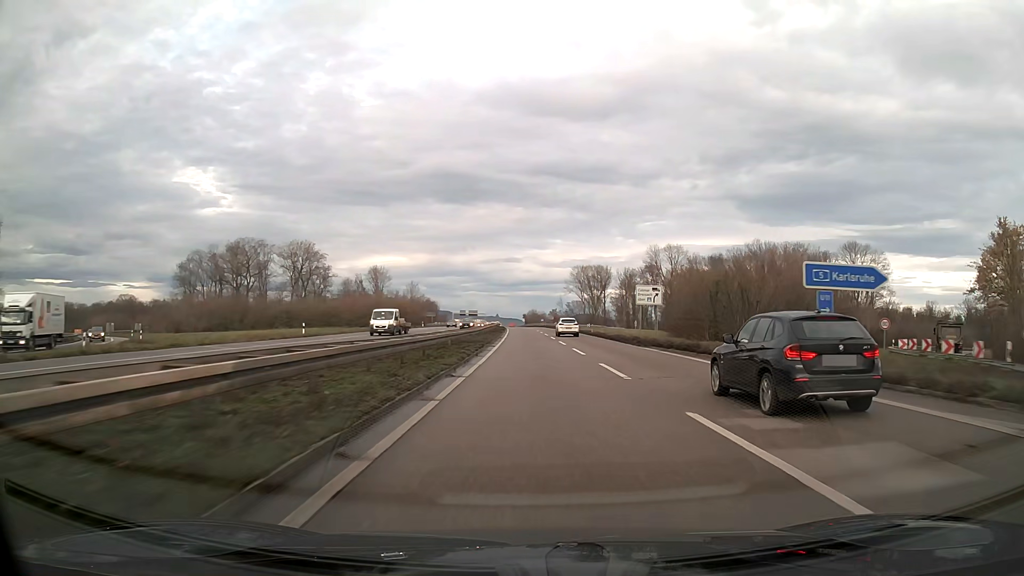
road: trunk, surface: asphalt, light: Day
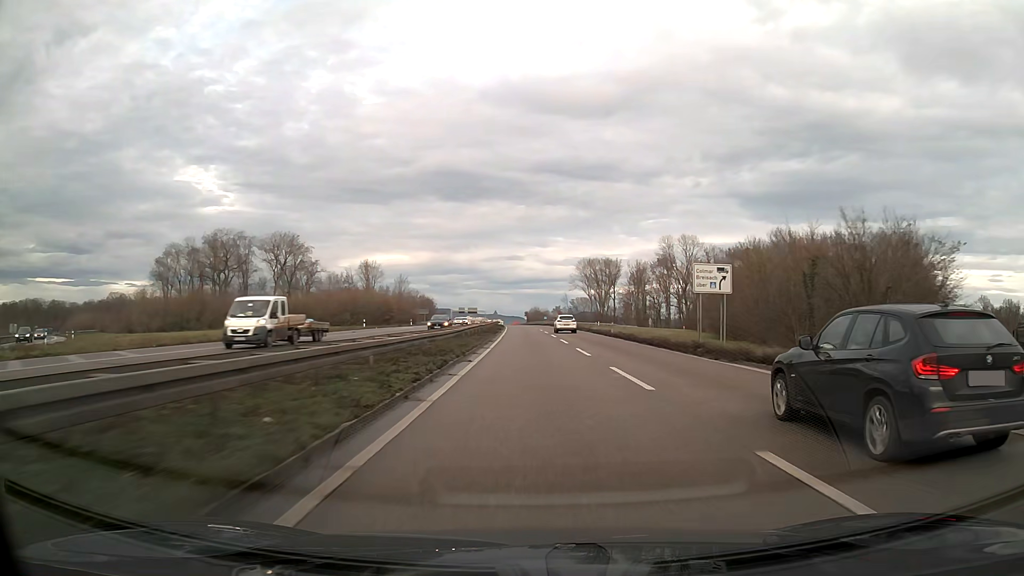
(0.0, +15.6) m; 0°
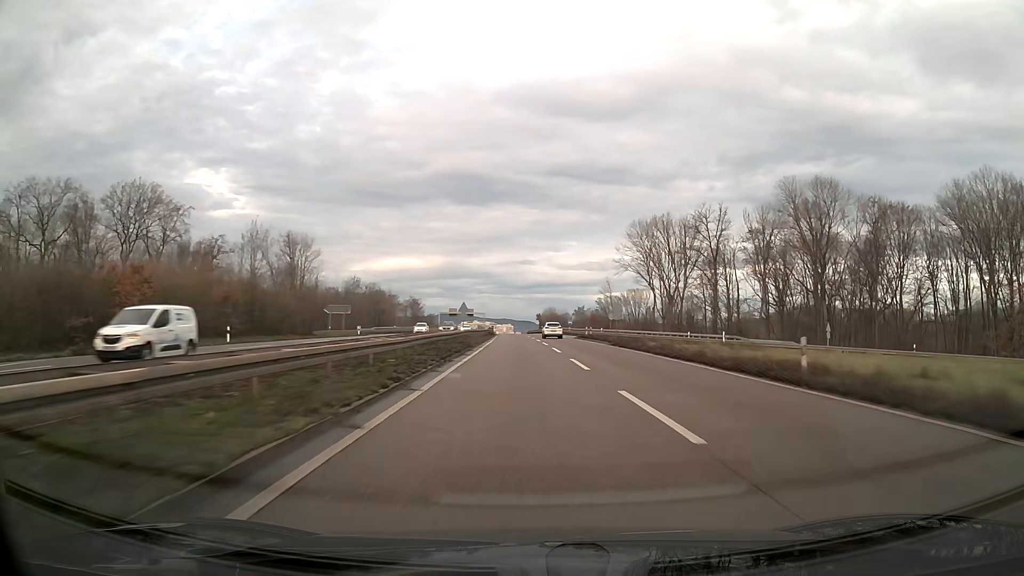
(-0.8, +78.2) m; -1°
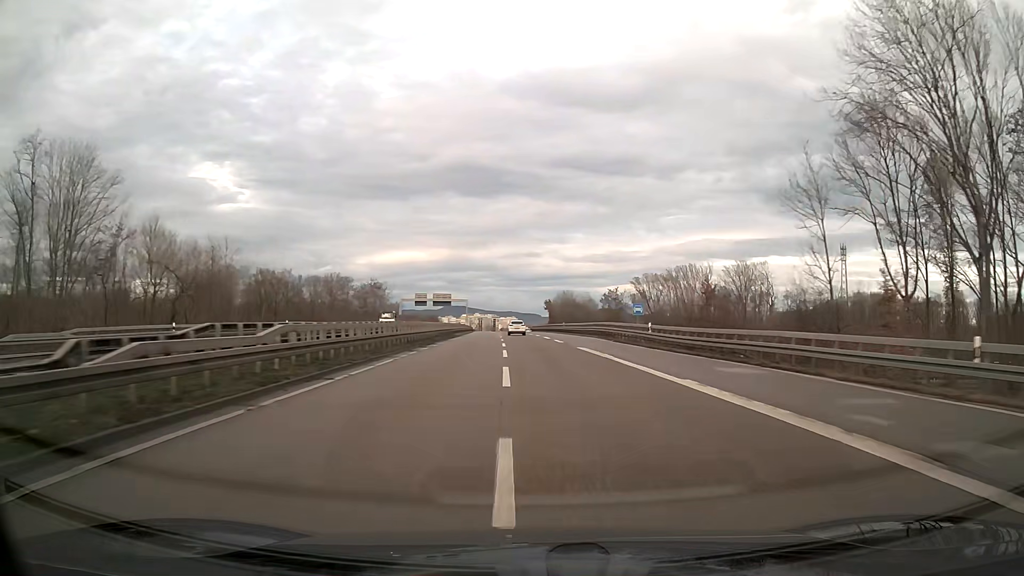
(-0.1, +78.8) m; -1°
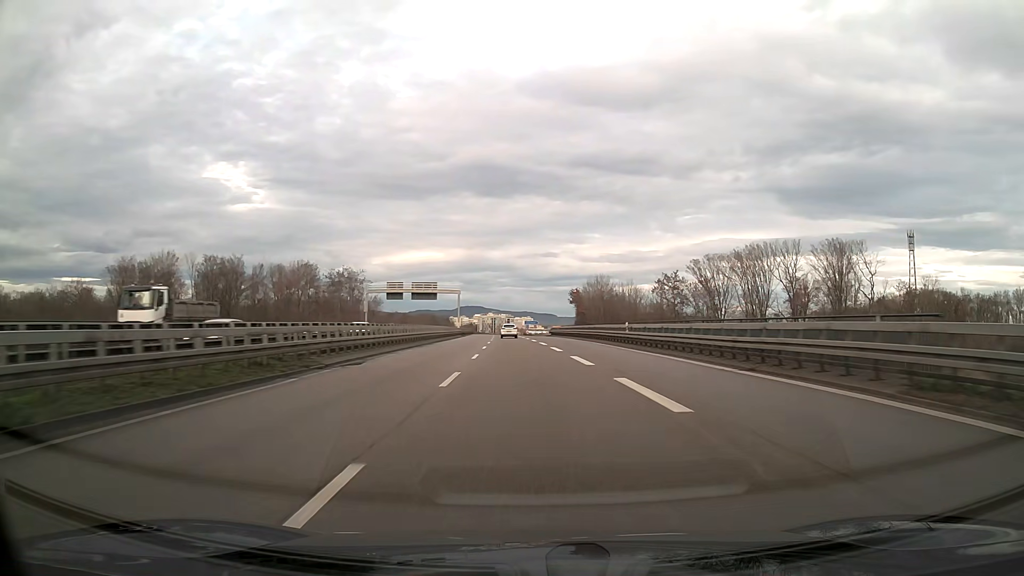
(-0.5, +47.5) m; -1°
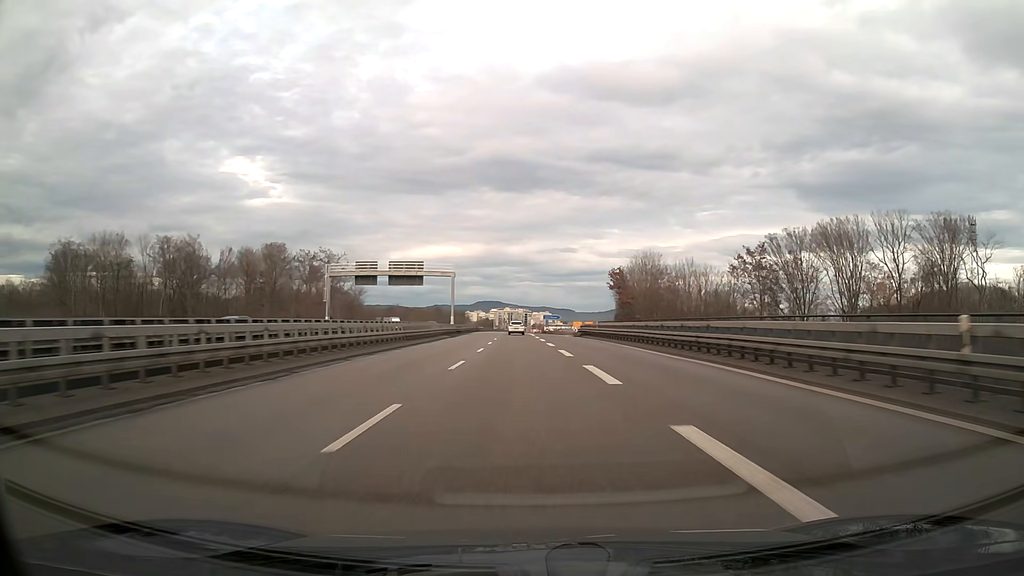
(-0.4, +31.8) m; -2°
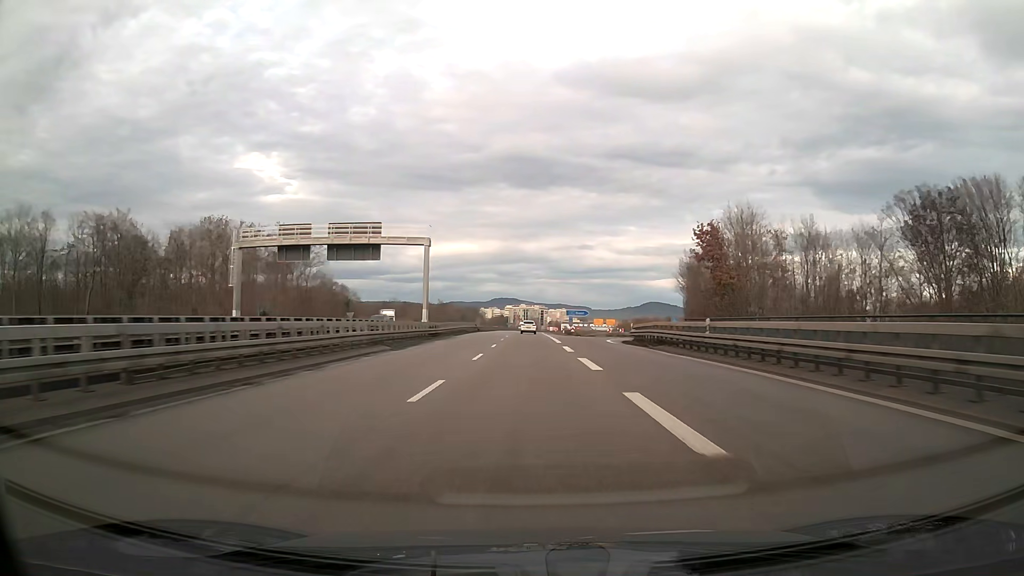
(-0.3, +31.8) m; -1°
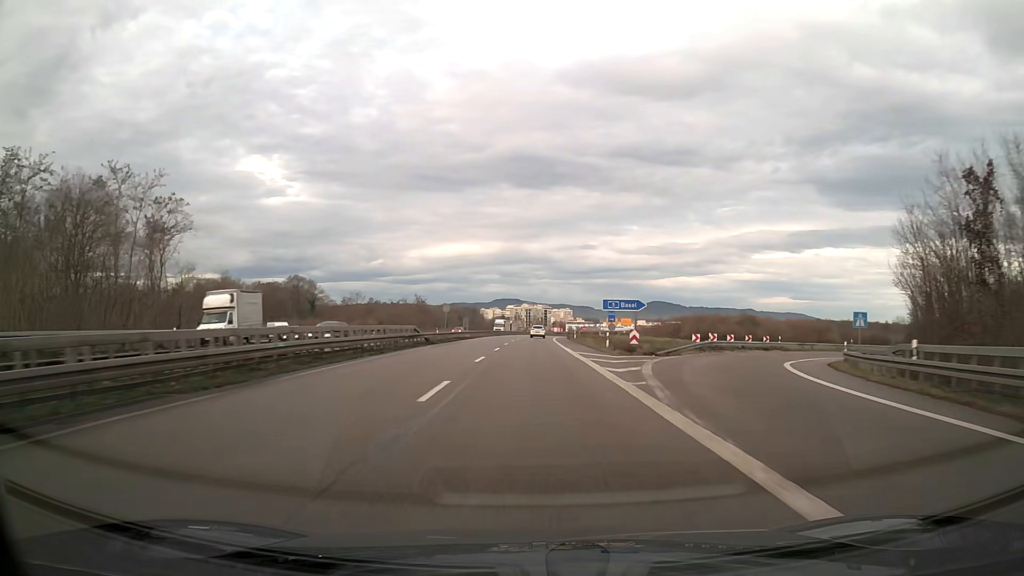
(-0.1, +47.7) m; 0°
